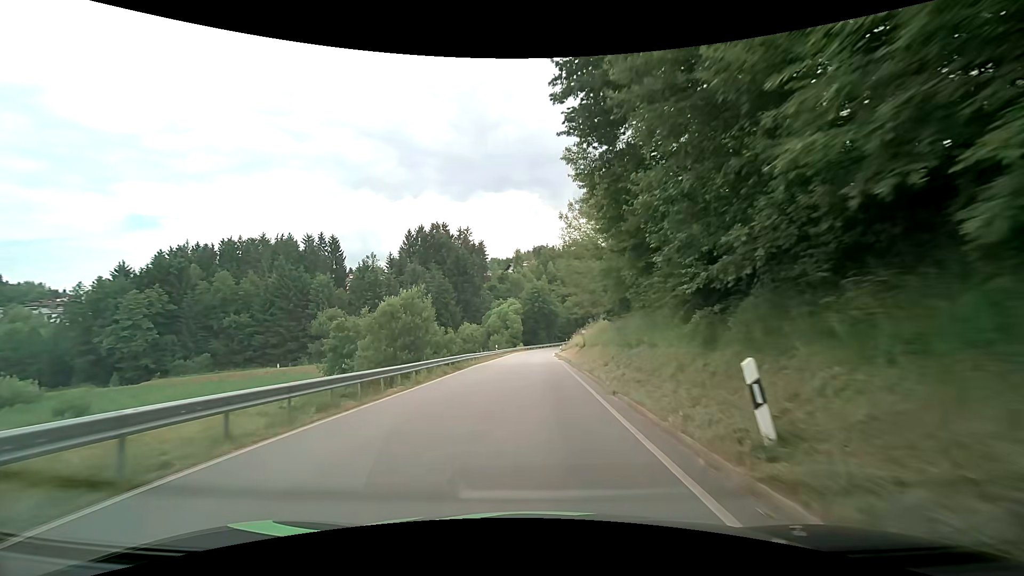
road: secondary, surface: asphalt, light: Day
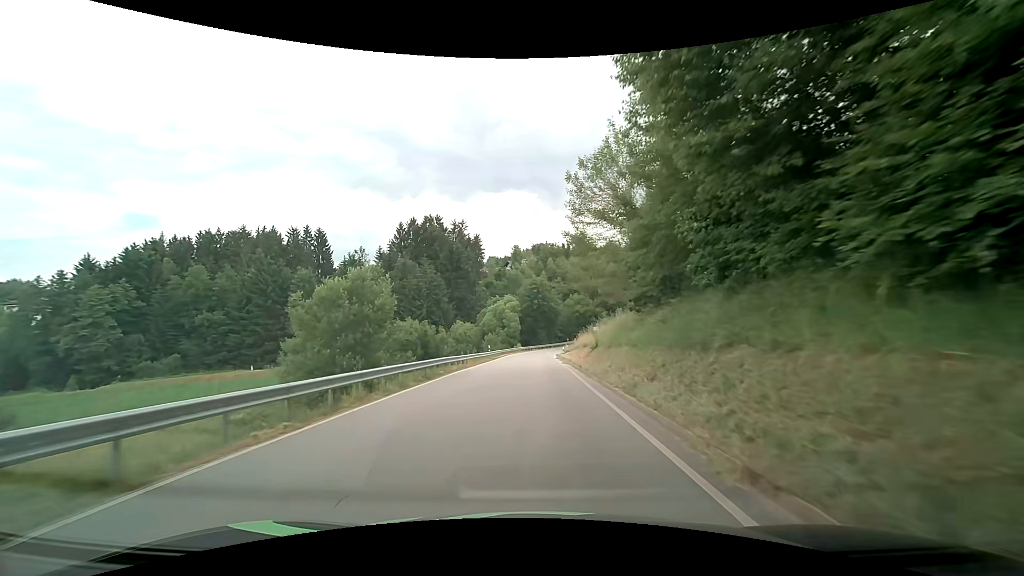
(0.0, +8.1) m; 0°
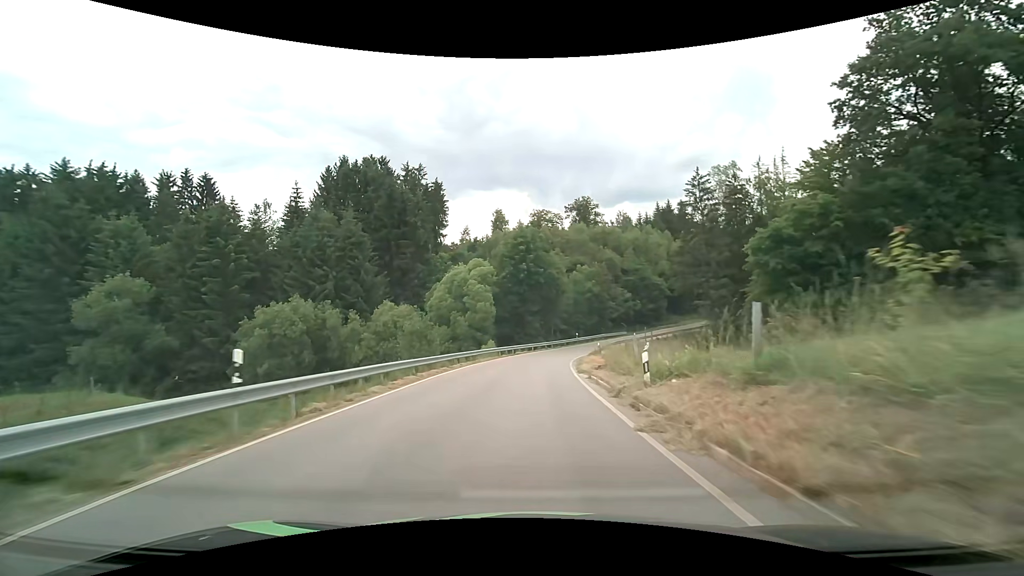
(+0.4, +41.6) m; +1°
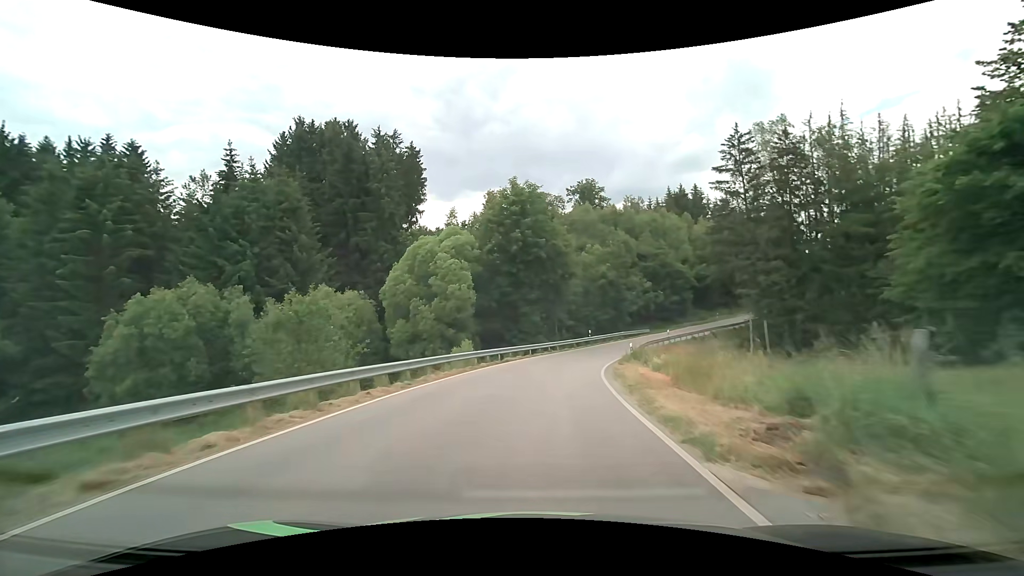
(+0.1, +15.8) m; 0°
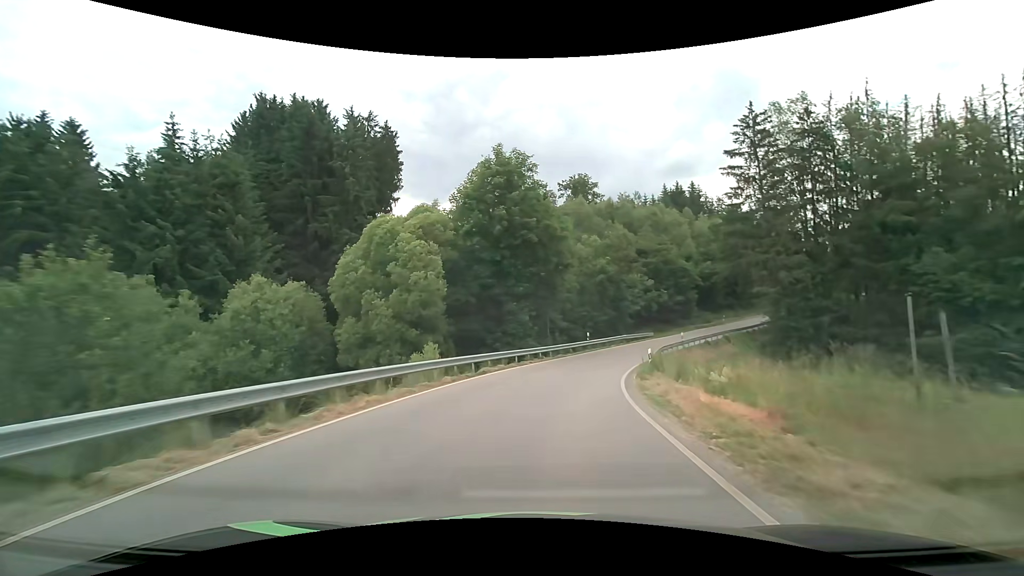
(0.0, +7.5) m; +1°
